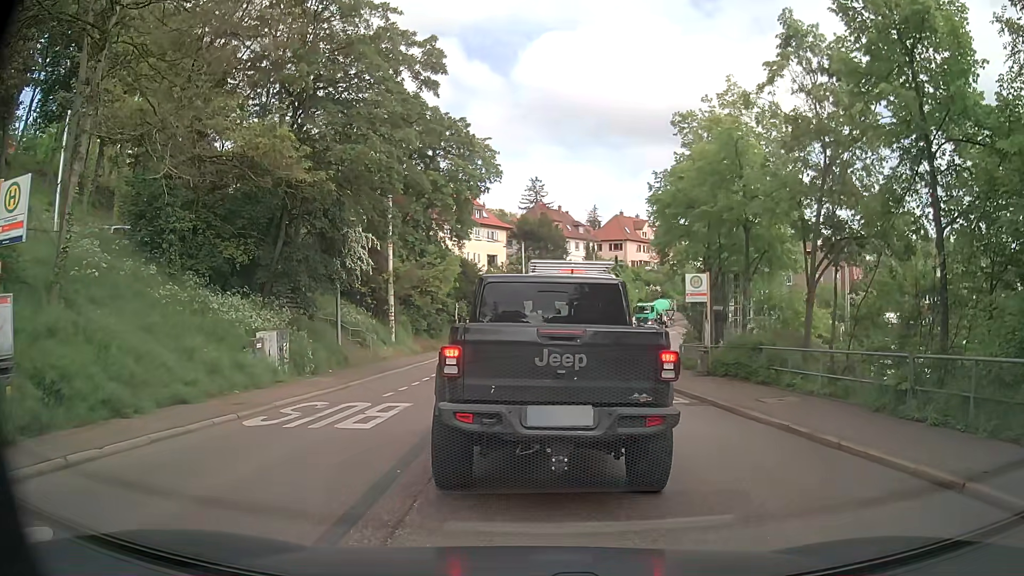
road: secondary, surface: asphalt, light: Day
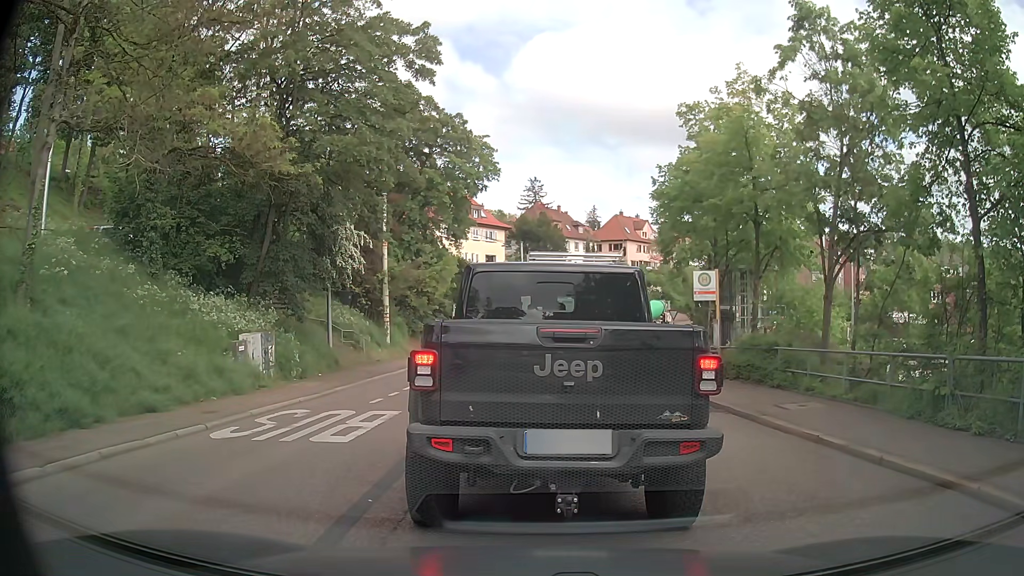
(0.0, +1.2) m; 0°
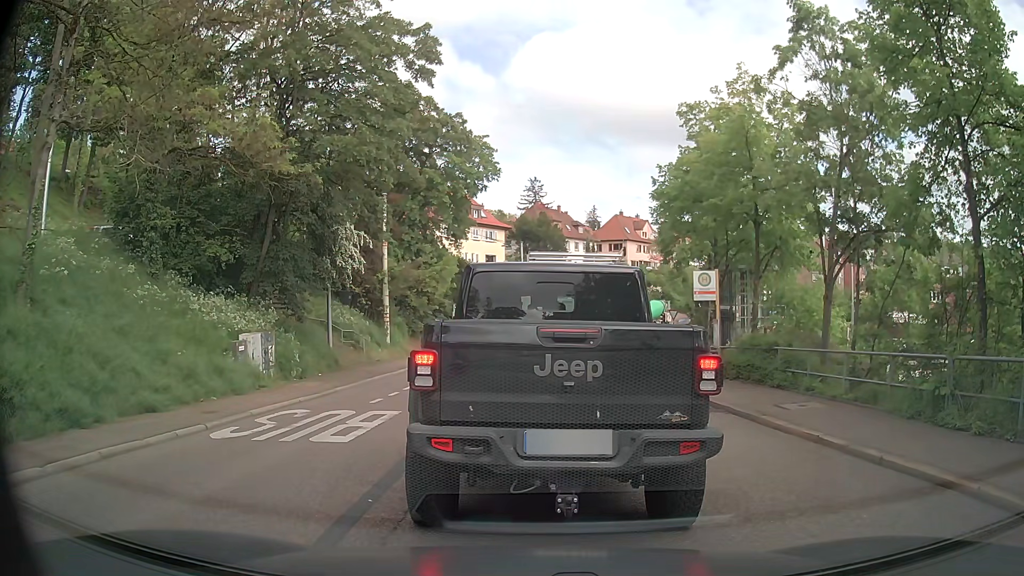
(0.0, 0.0) m; 0°
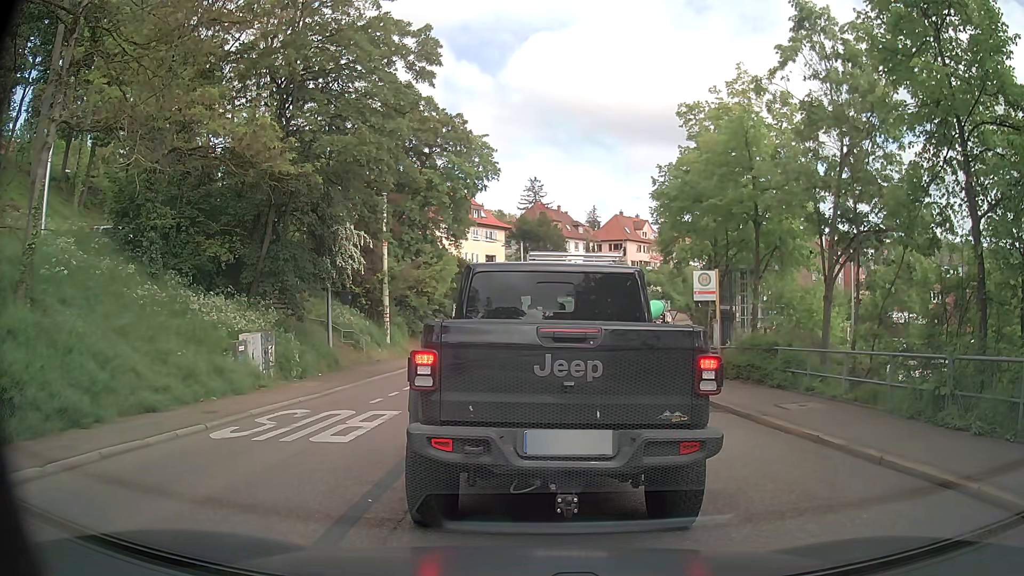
(0.0, 0.0) m; 0°
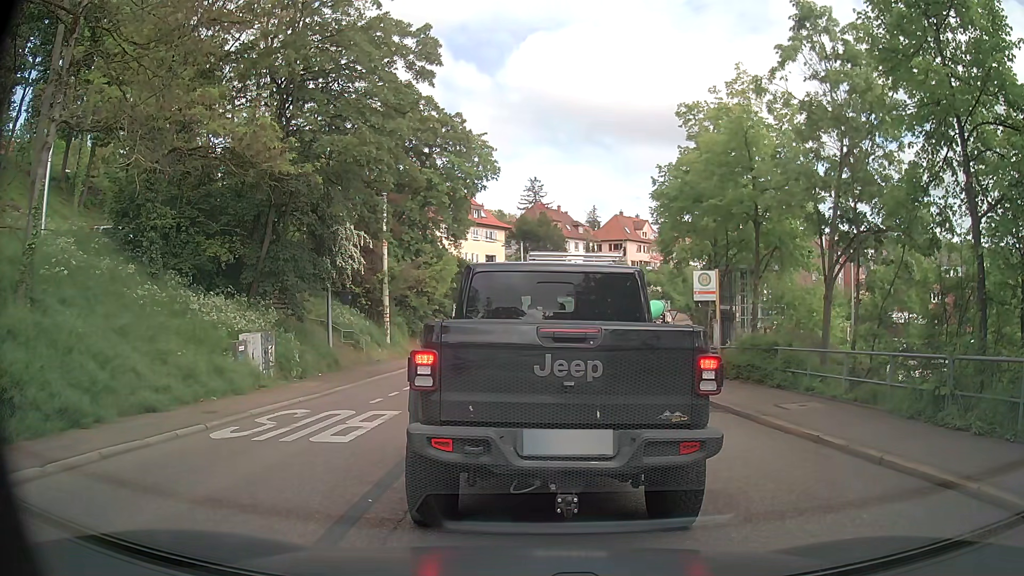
(0.0, 0.0) m; 0°
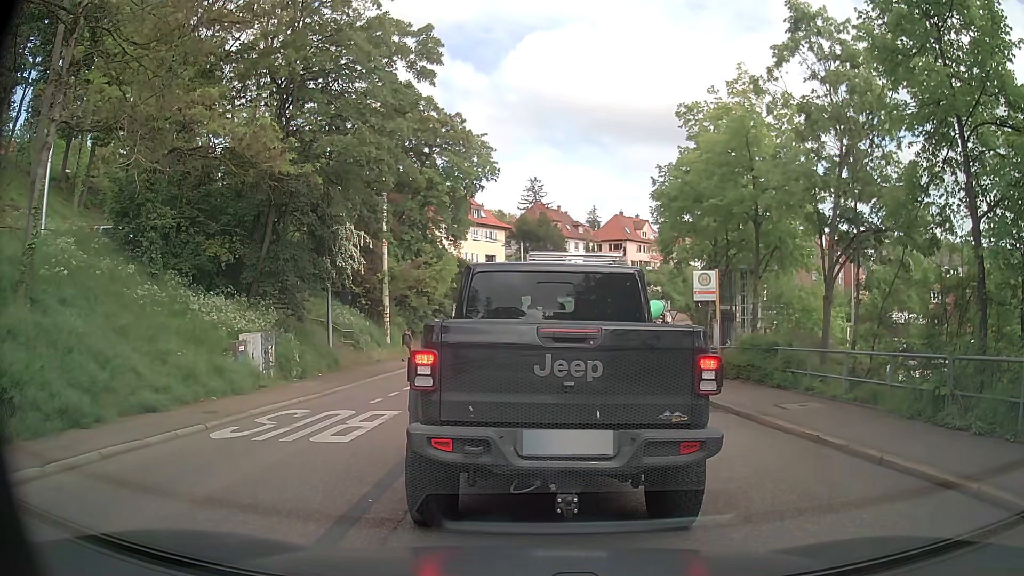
(0.0, 0.0) m; 0°
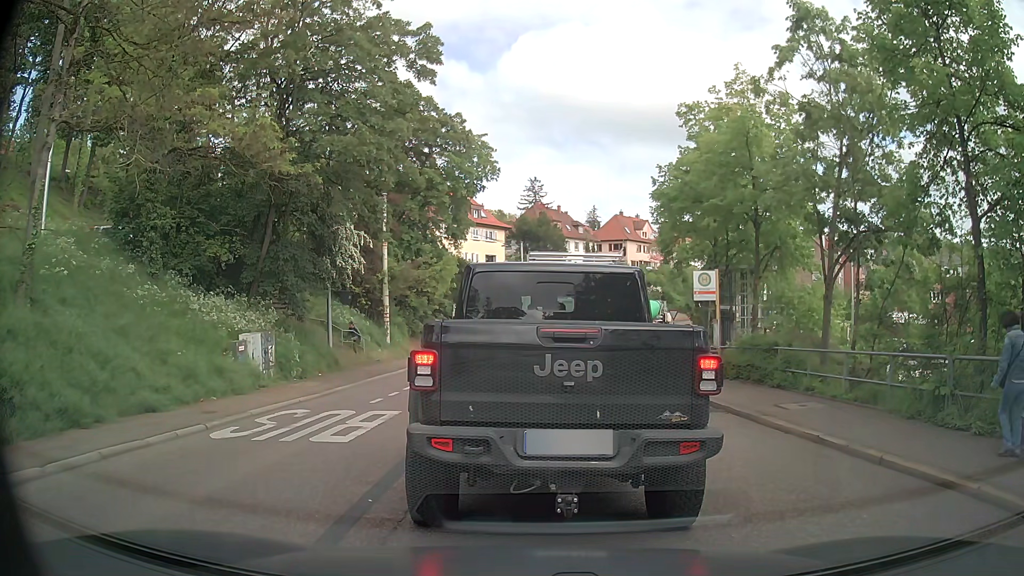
(0.0, 0.0) m; 0°
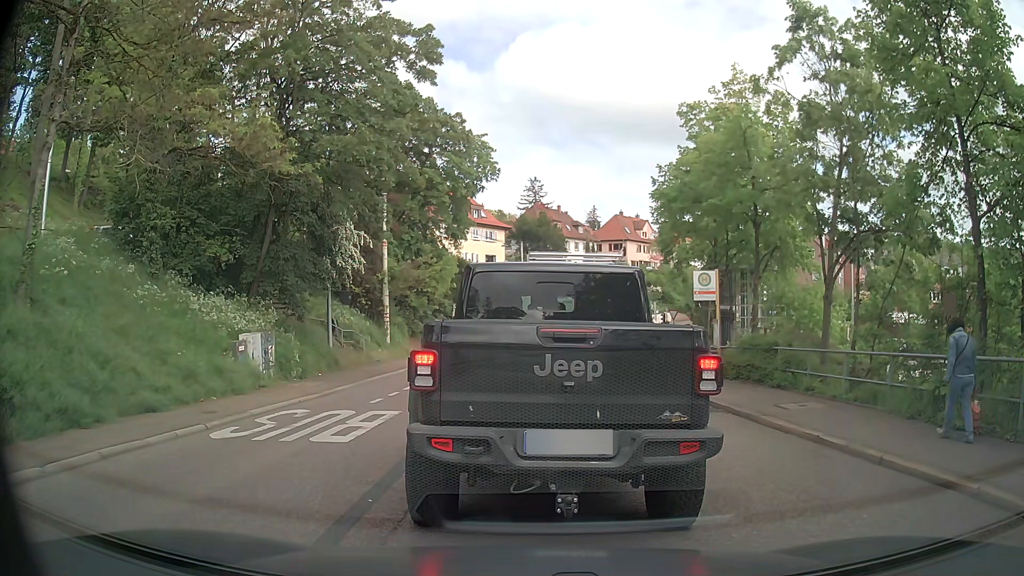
(0.0, 0.0) m; 0°
(0, +10) (0, +20) (+1, +30) (+2, +40) (+5, +49) (+9, +59) (+13, +68) (+17, +77) (+23, +85) (+28, +94) m
